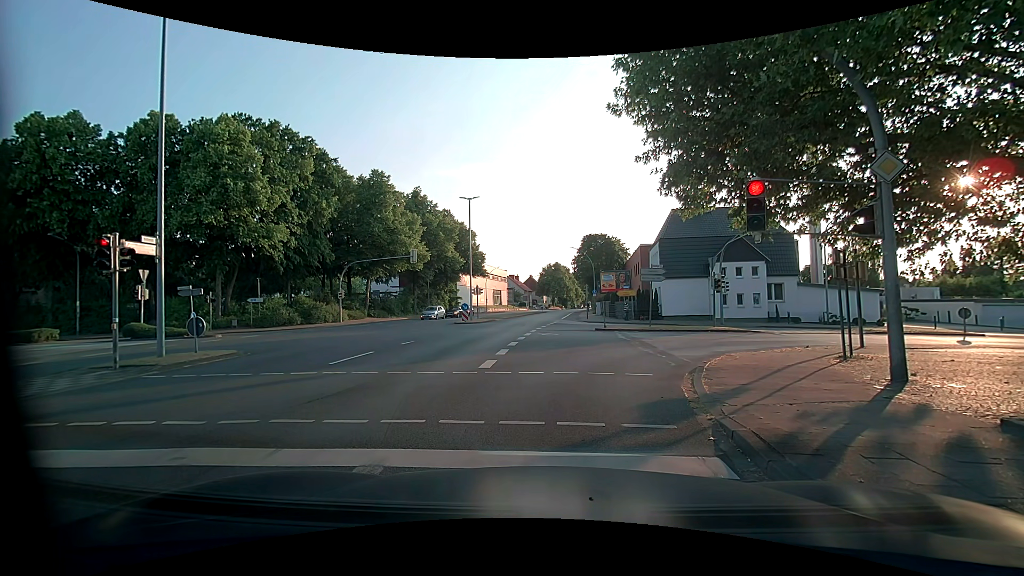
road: primary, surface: asphalt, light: Day
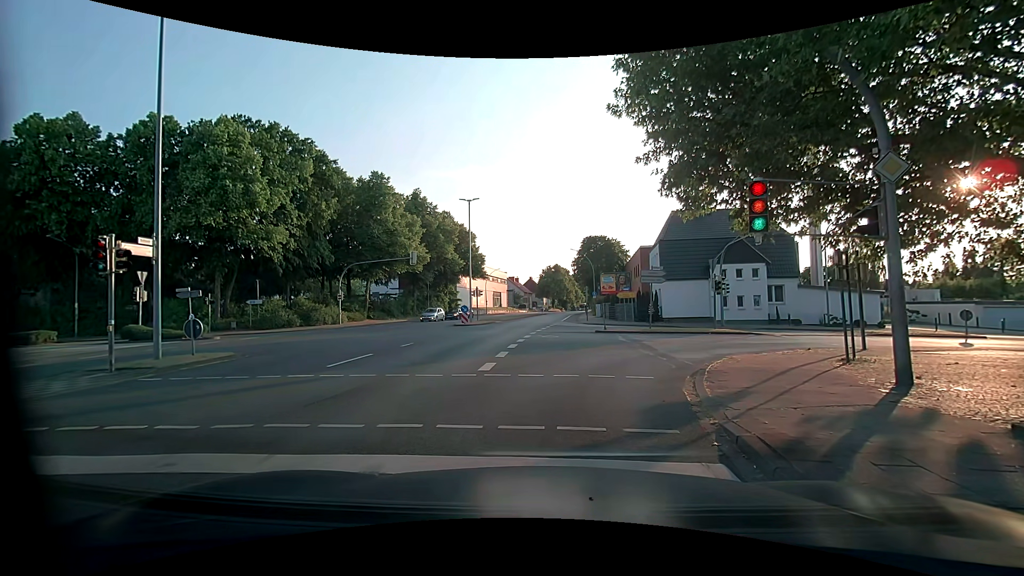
(0.0, +0.1) m; 0°
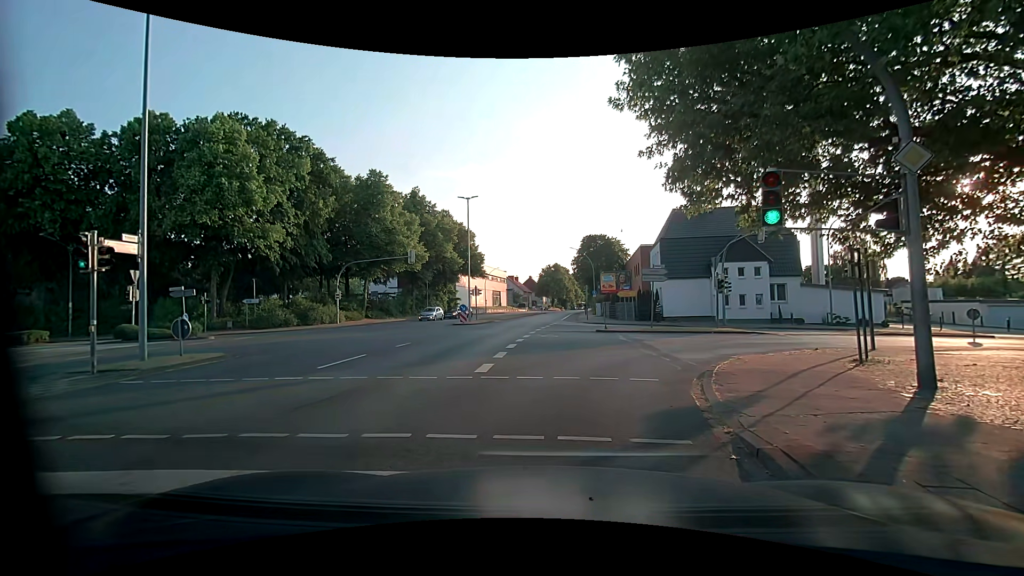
(0.0, +0.5) m; 0°
